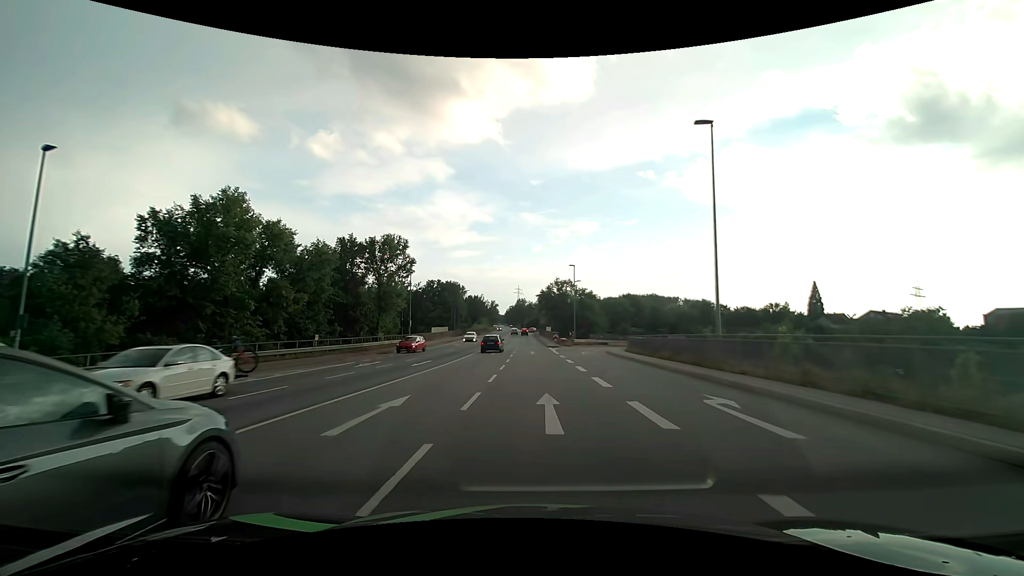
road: primary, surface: asphalt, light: Day
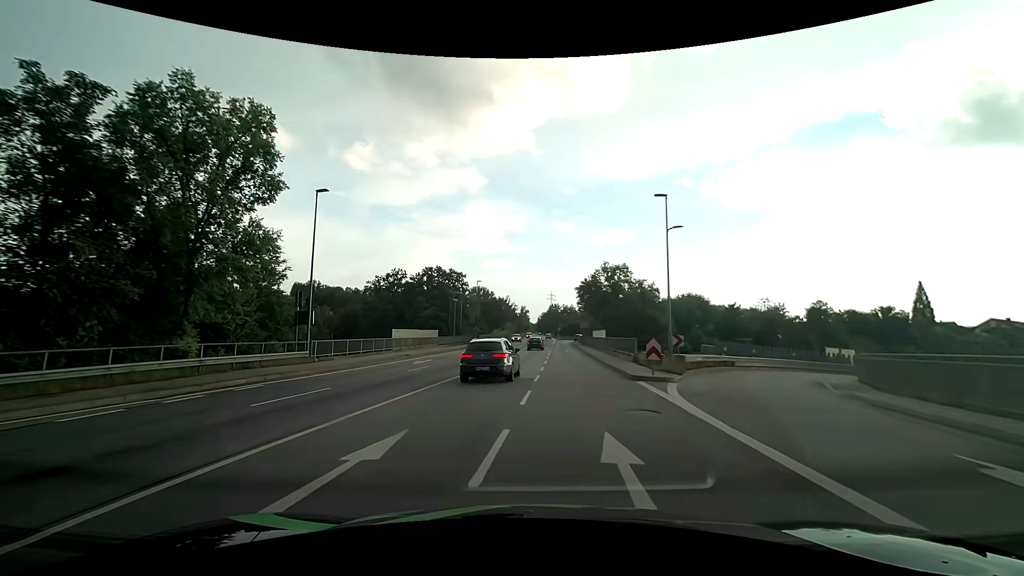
(-0.3, +34.7) m; -3°
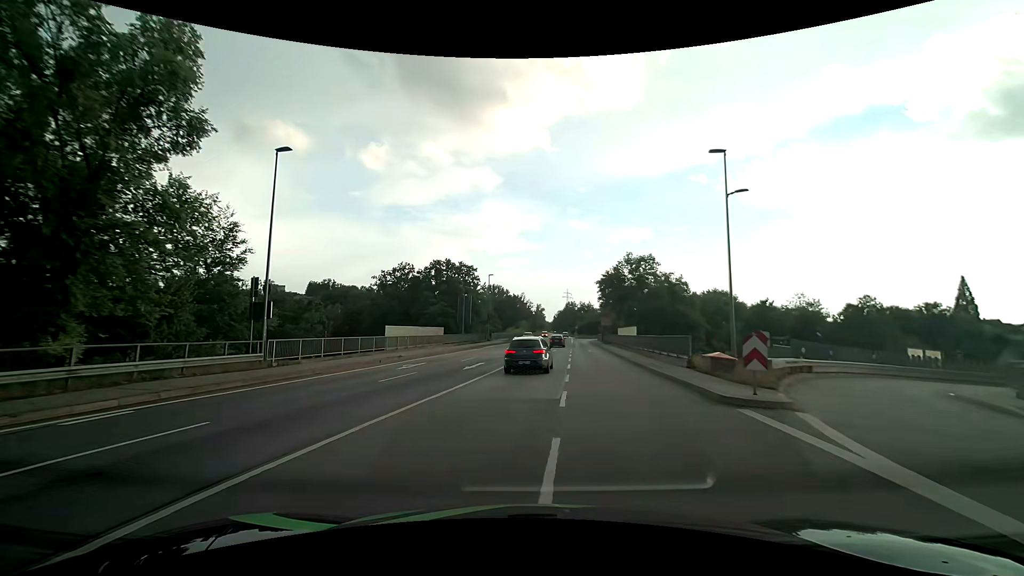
(-0.1, +6.8) m; -3°
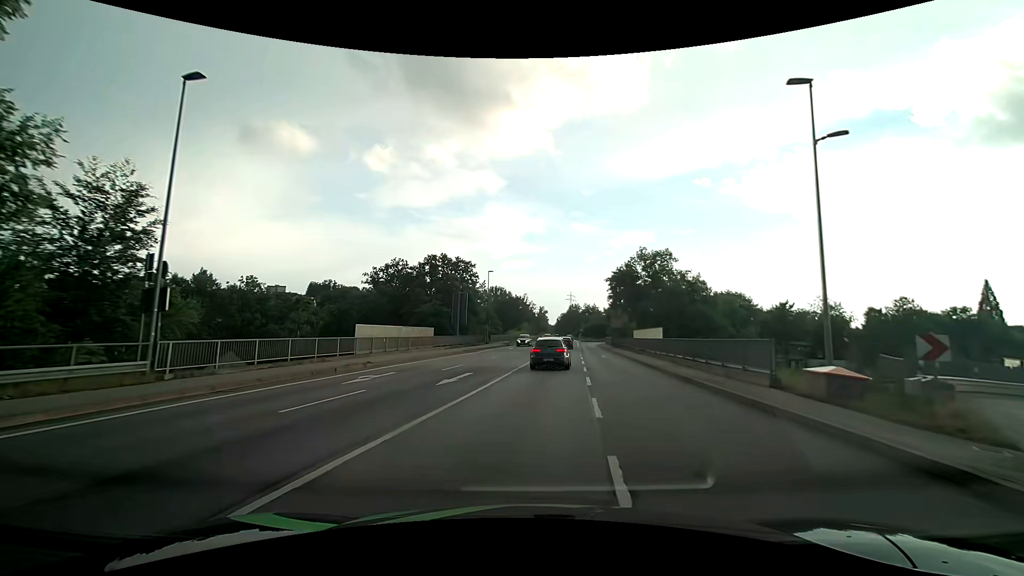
(0.0, +6.9) m; 0°
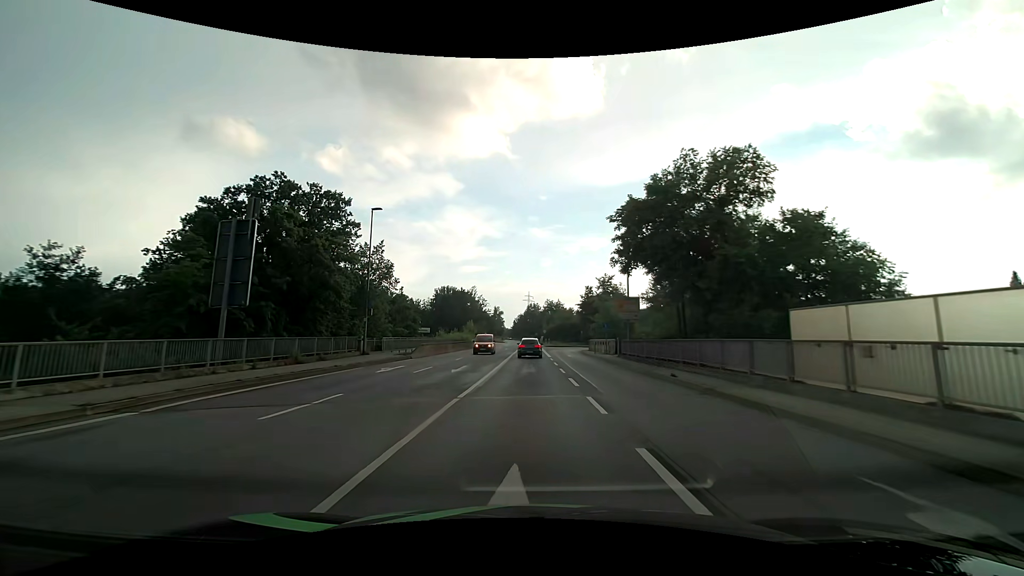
(+2.1, +36.5) m; +5°
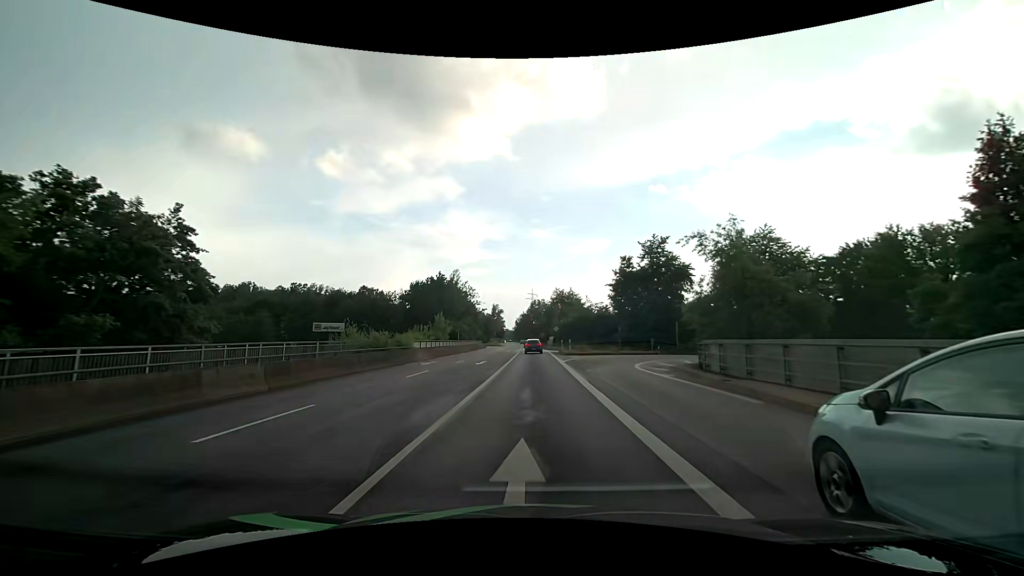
(-0.1, +37.8) m; -1°
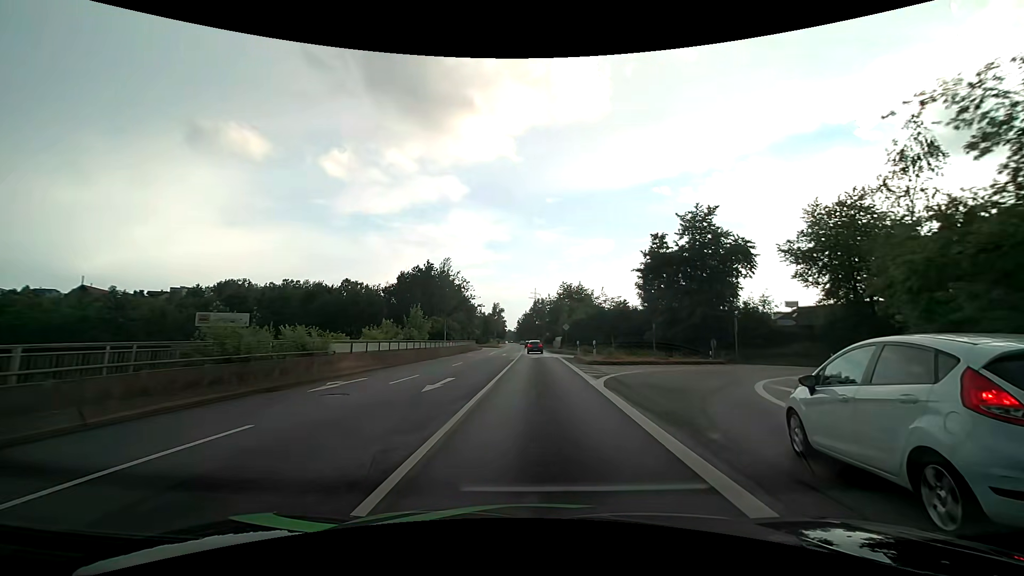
(0.0, +14.9) m; 0°
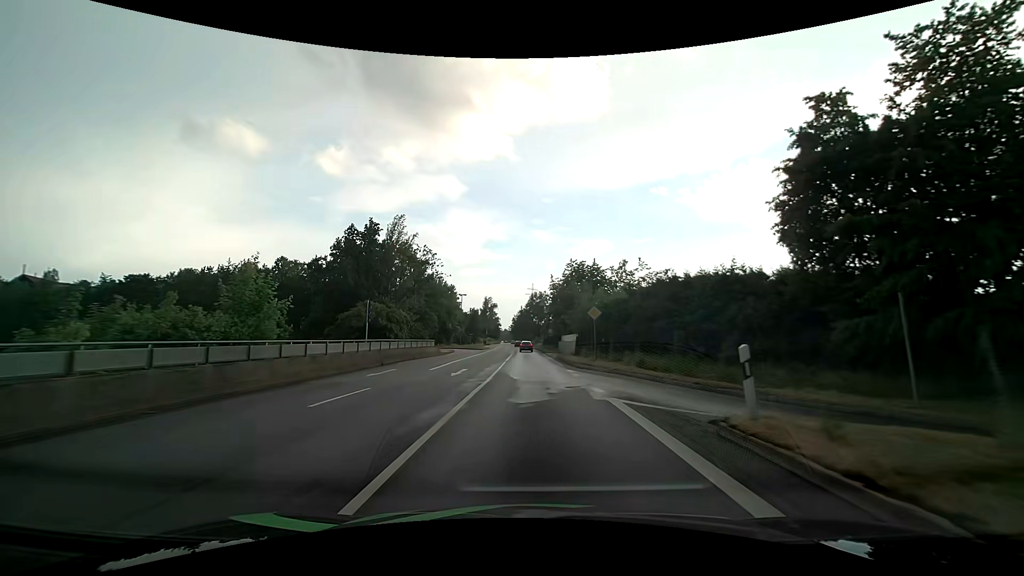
(+0.3, +29.4) m; 0°
